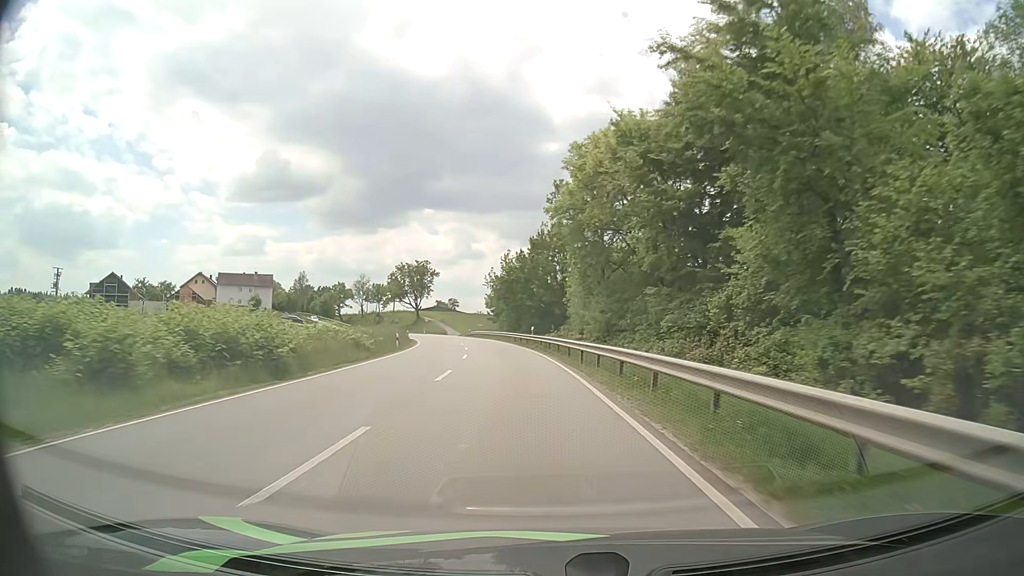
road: secondary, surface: asphalt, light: Day
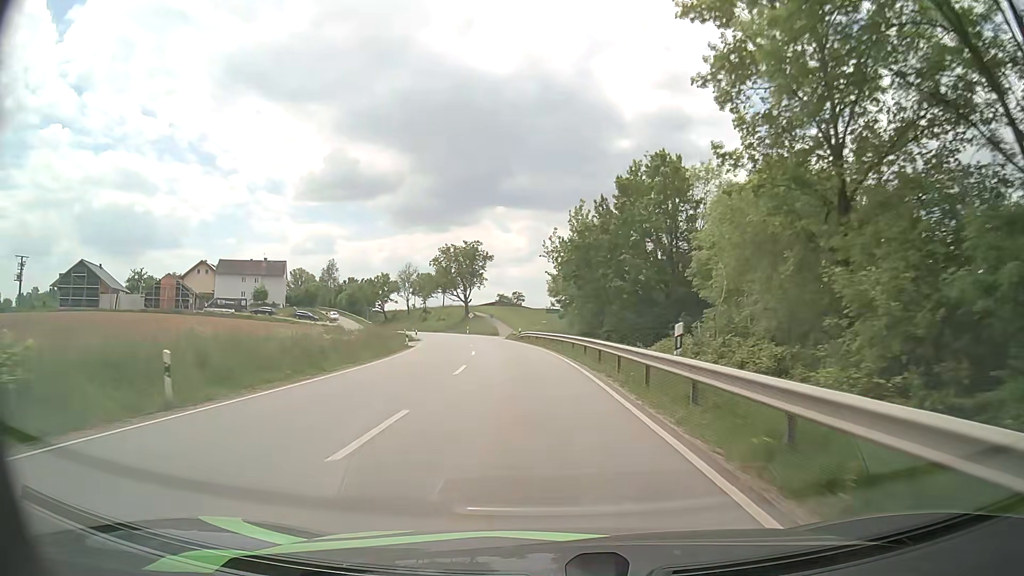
(-1.8, +34.4) m; -6°
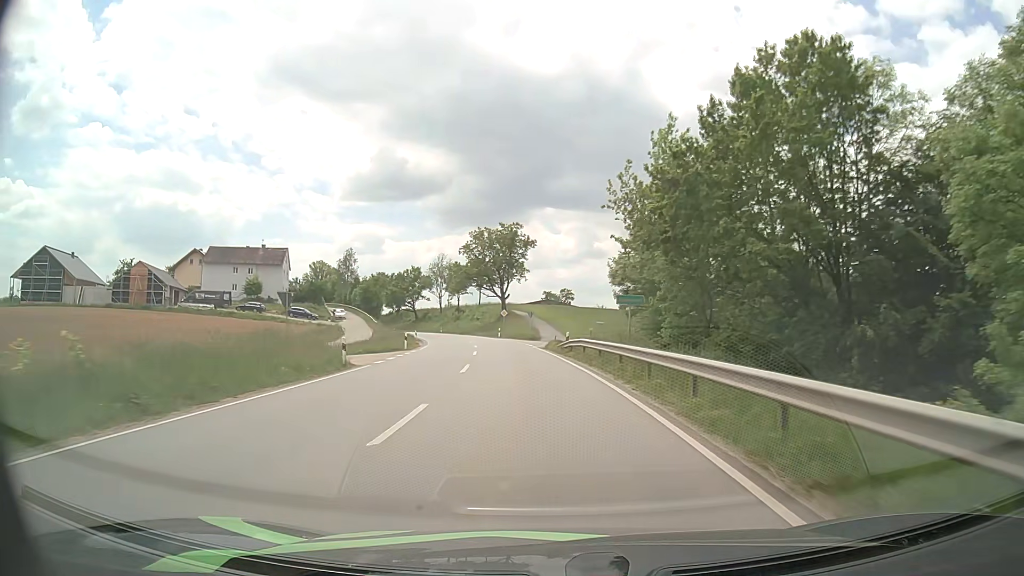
(-1.0, +23.3) m; -5°
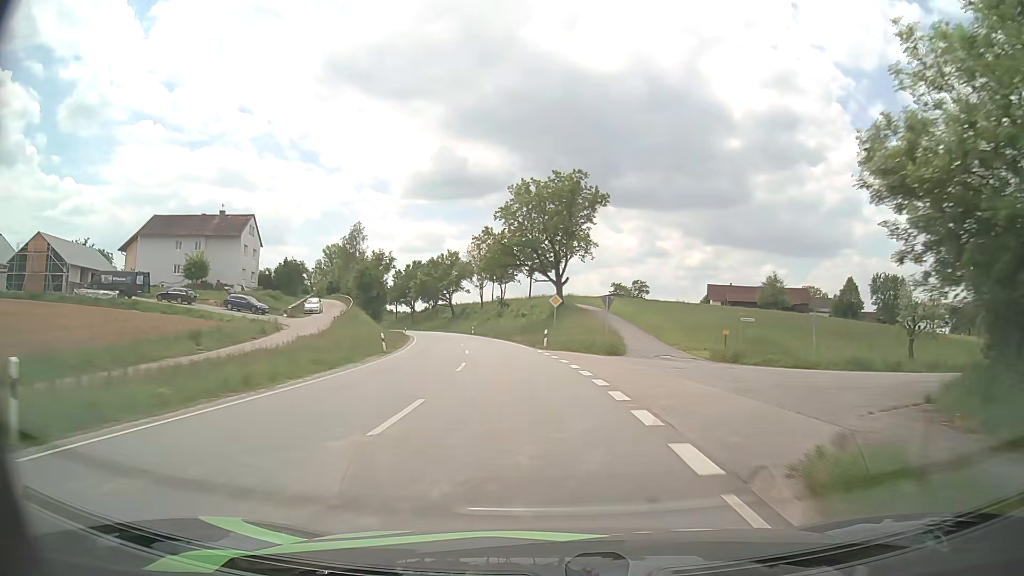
(-1.5, +35.2) m; -5°
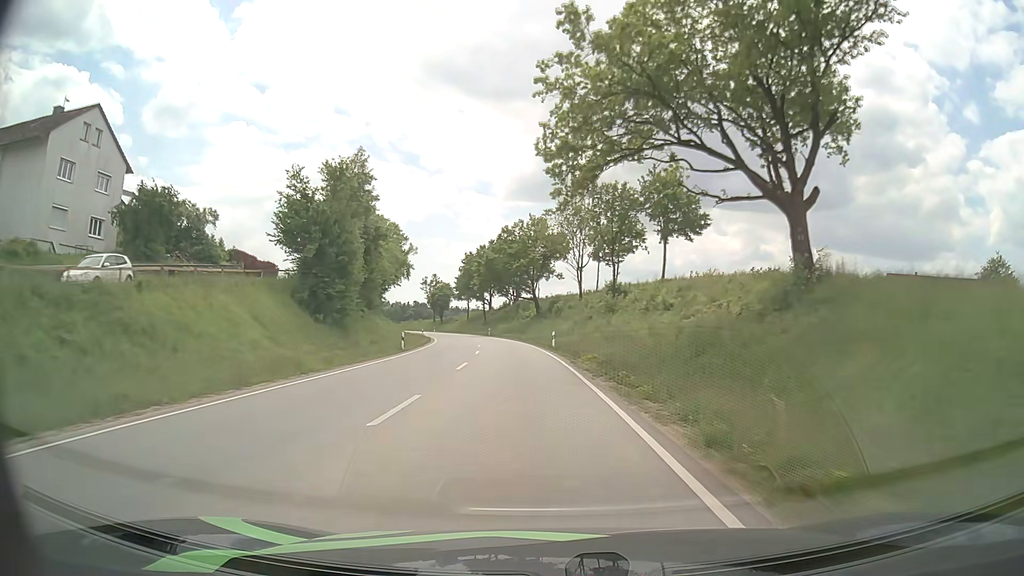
(-3.6, +47.5) m; -9°
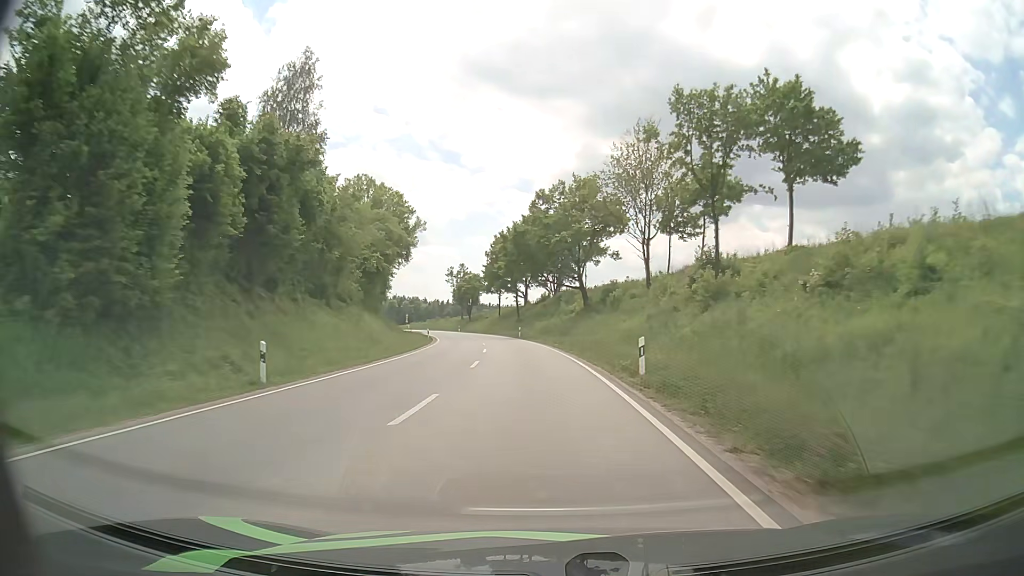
(-0.8, +24.1) m; -4°
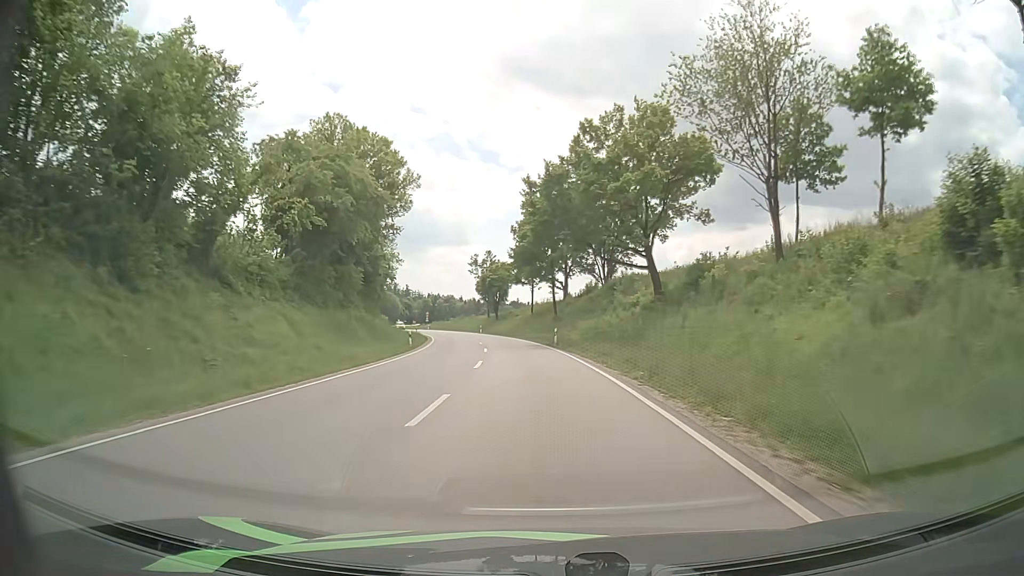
(-0.8, +24.2) m; -4°
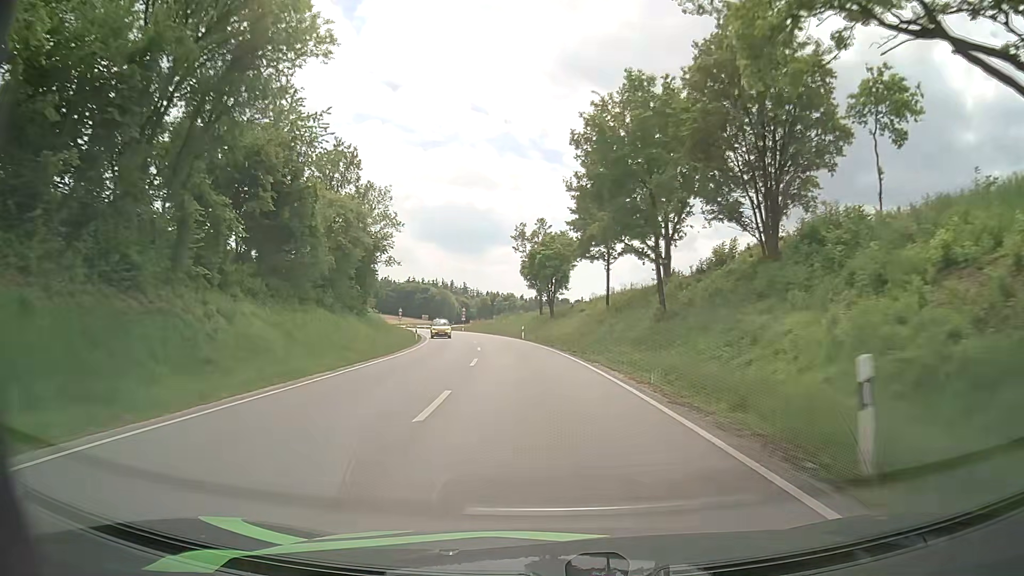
(-1.6, +35.7) m; -5°
(0, +10) (-1, +20) (-1, +30) (-2, +40) (-4, +50) (-5, +60) (-7, +69) (-10, +79) (-12, +89) (-14, +99) m
